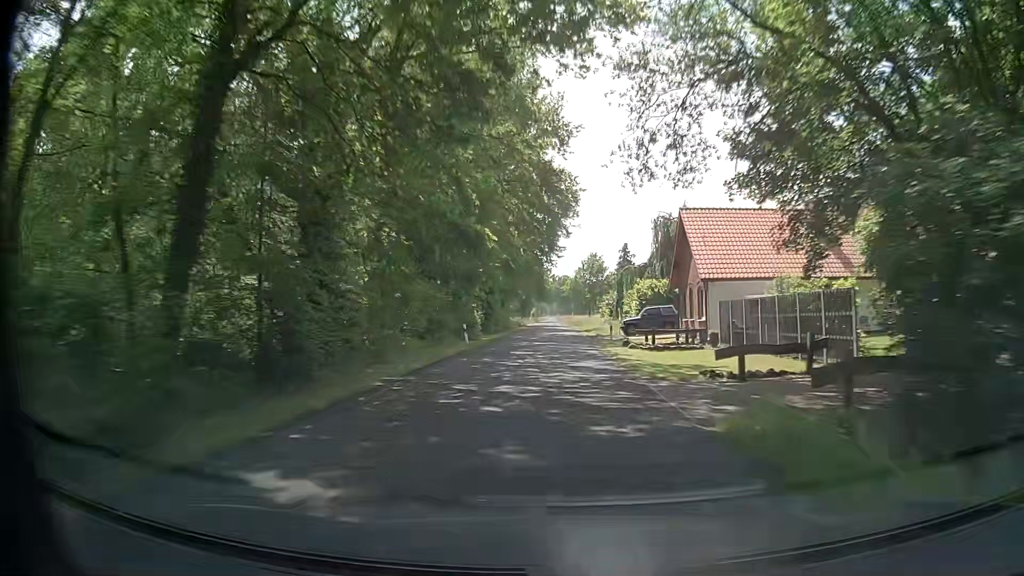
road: secondary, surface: asphalt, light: Day
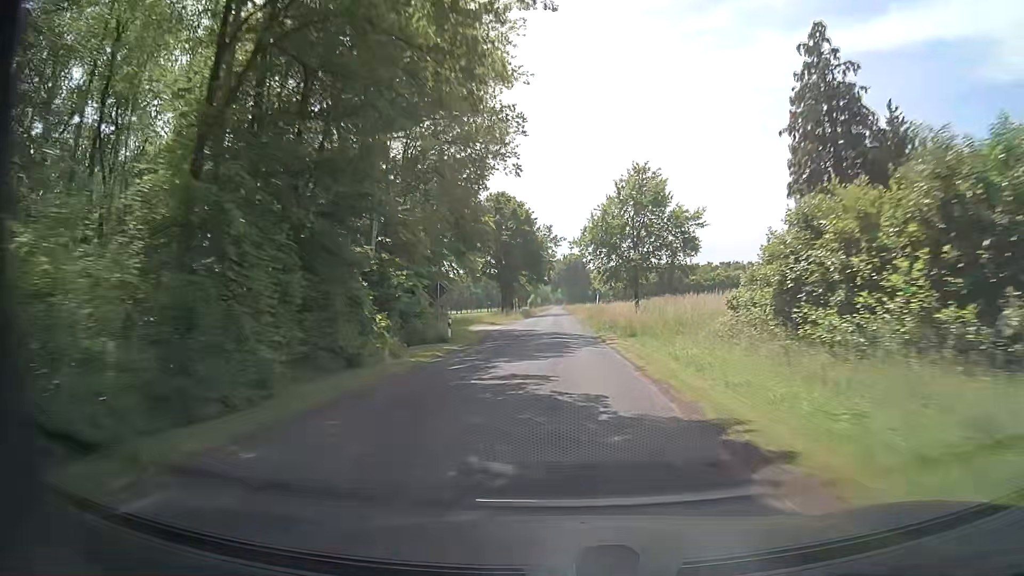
(-0.5, +65.2) m; 0°
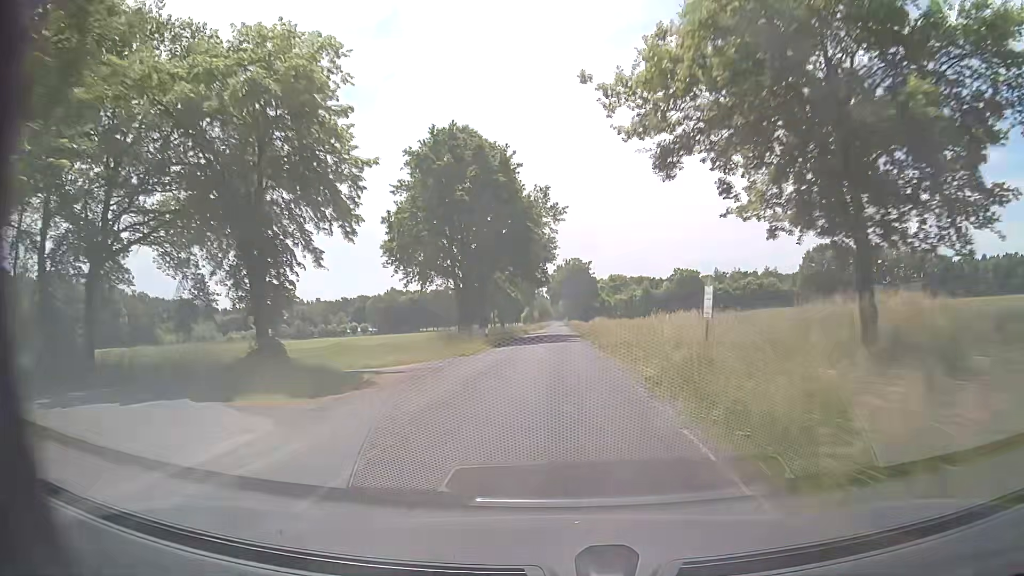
(-0.5, +39.3) m; -1°
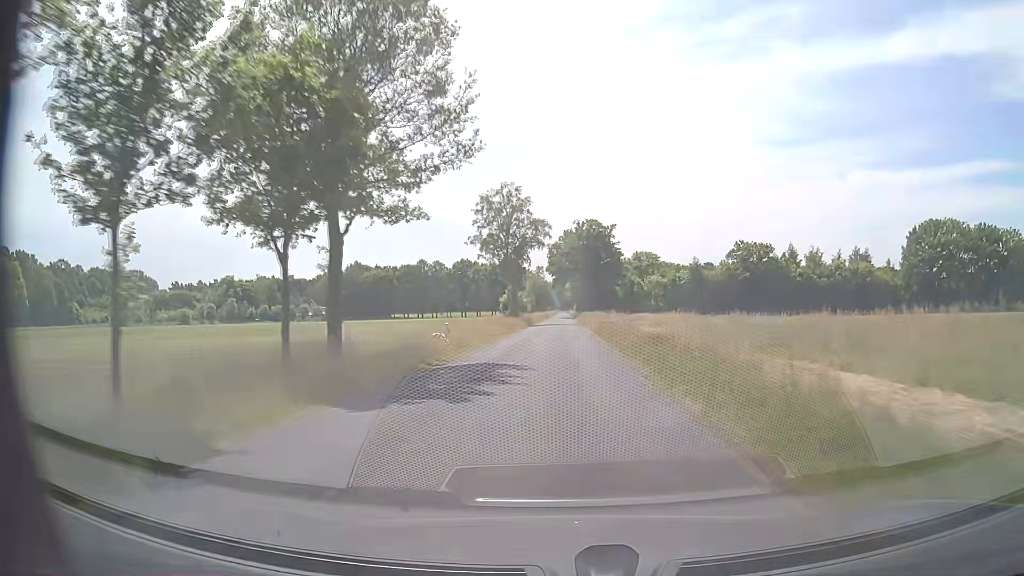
(-0.1, +64.6) m; -1°
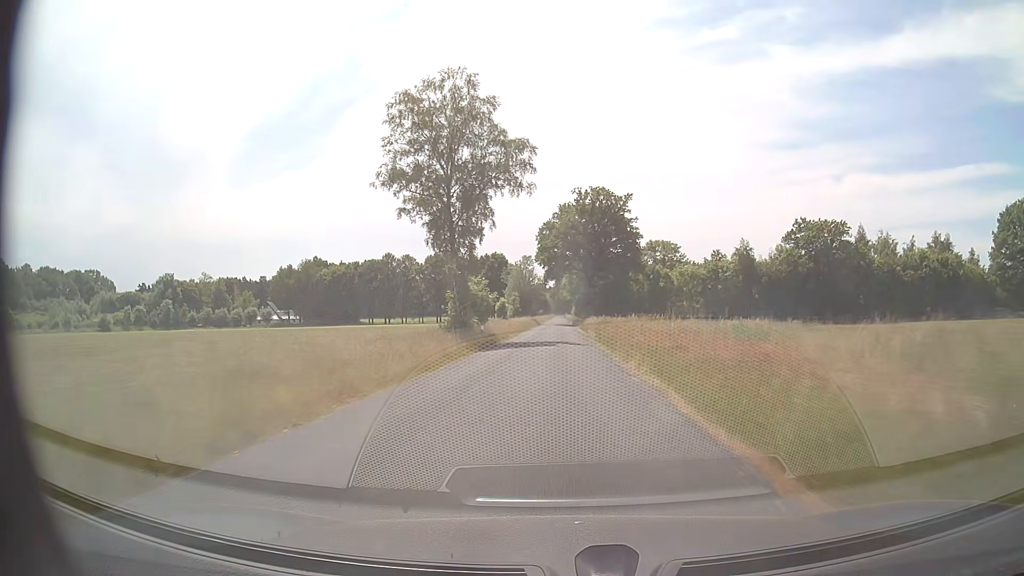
(+0.4, +38.8) m; 0°
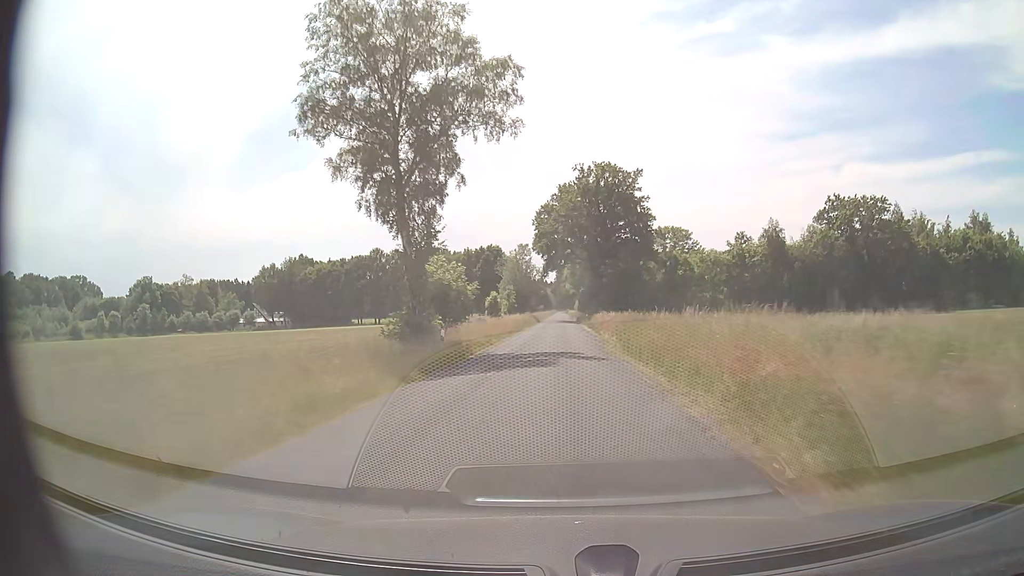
(+0.1, +13.1) m; 0°
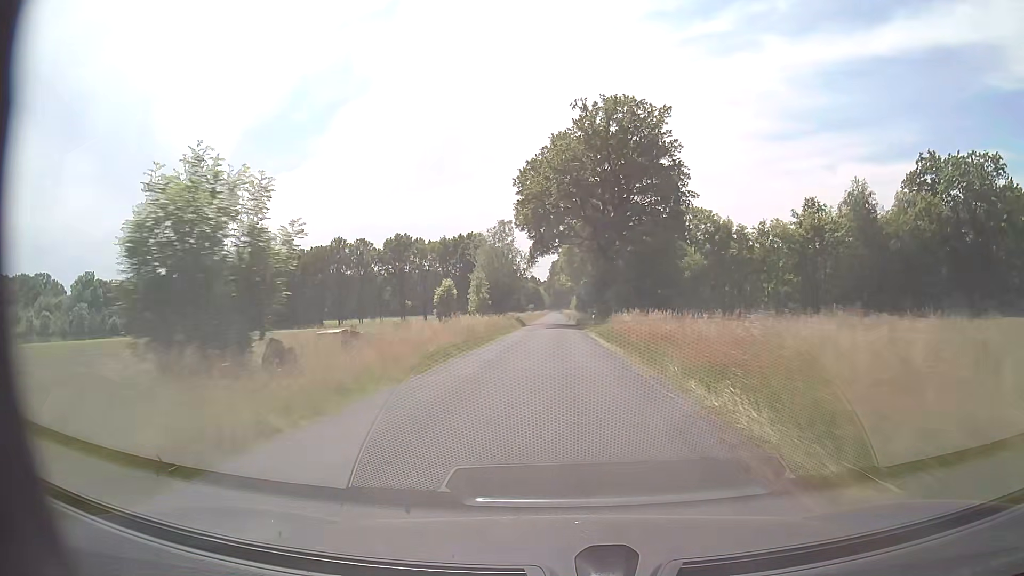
(0.0, +26.4) m; +1°
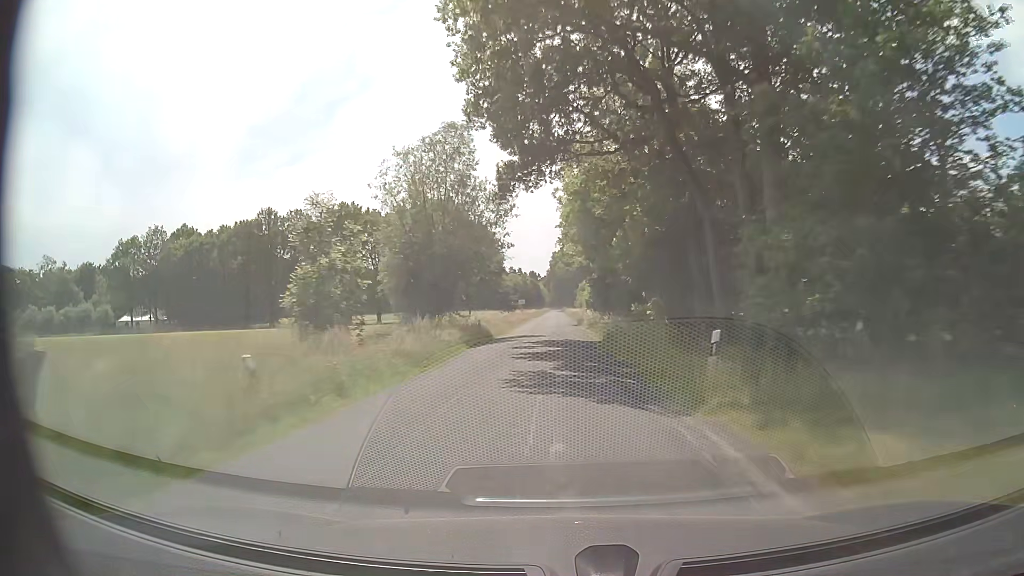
(-0.2, +39.6) m; 0°
(0, +10) (0, +20) (0, +30) (0, +40) (0, +50) (0, +60) (0, +70) (0, +80) (0, +90) (0, +100) m
